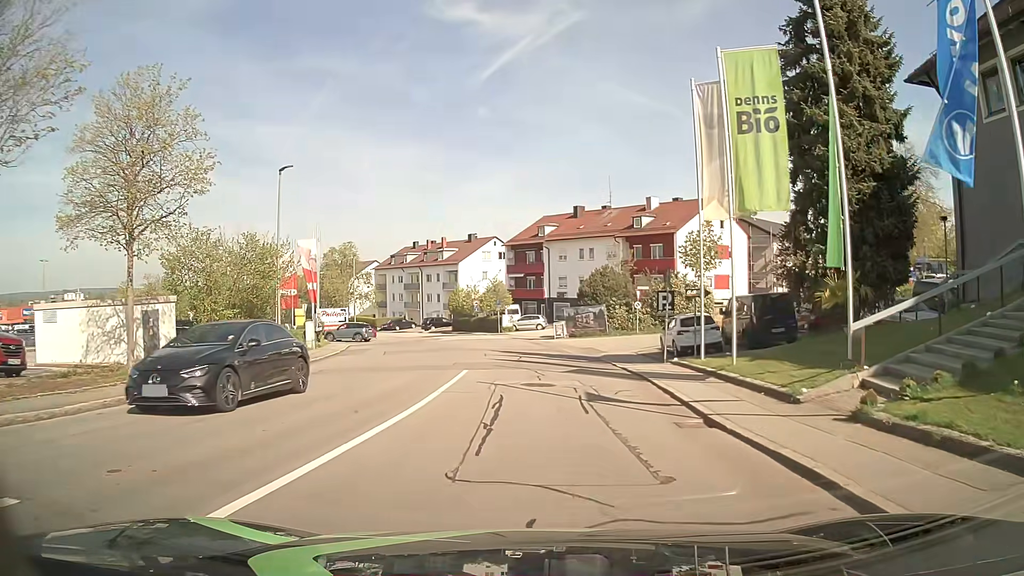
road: residential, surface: asphalt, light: Day
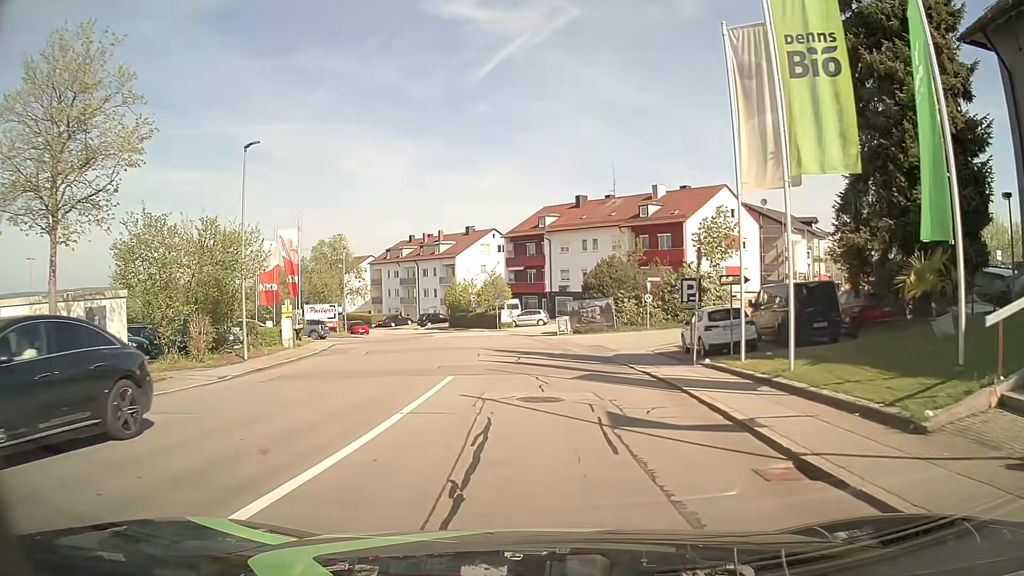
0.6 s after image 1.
(0.0, +3.7) m; 0°
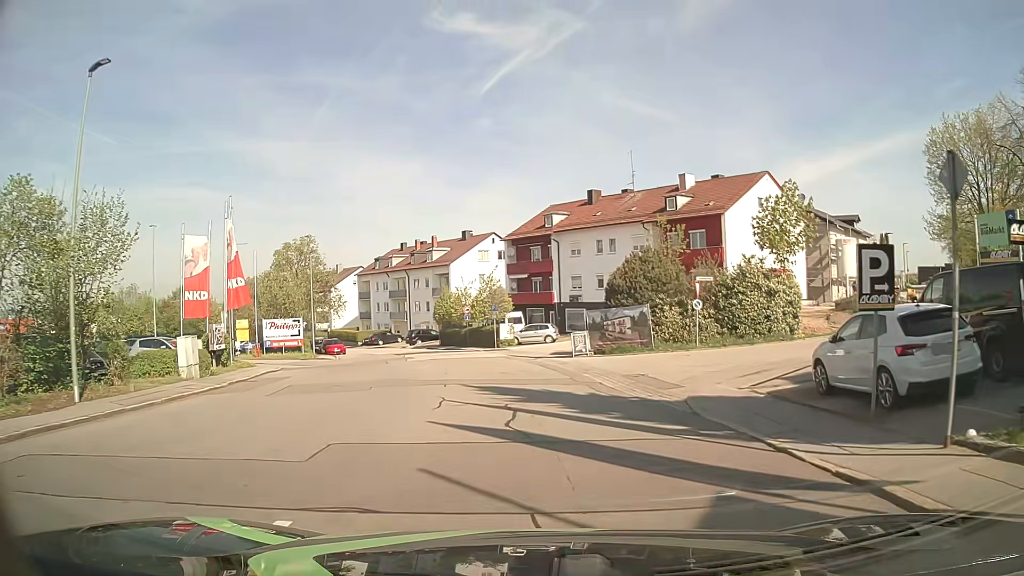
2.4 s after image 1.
(-0.1, +10.7) m; -1°
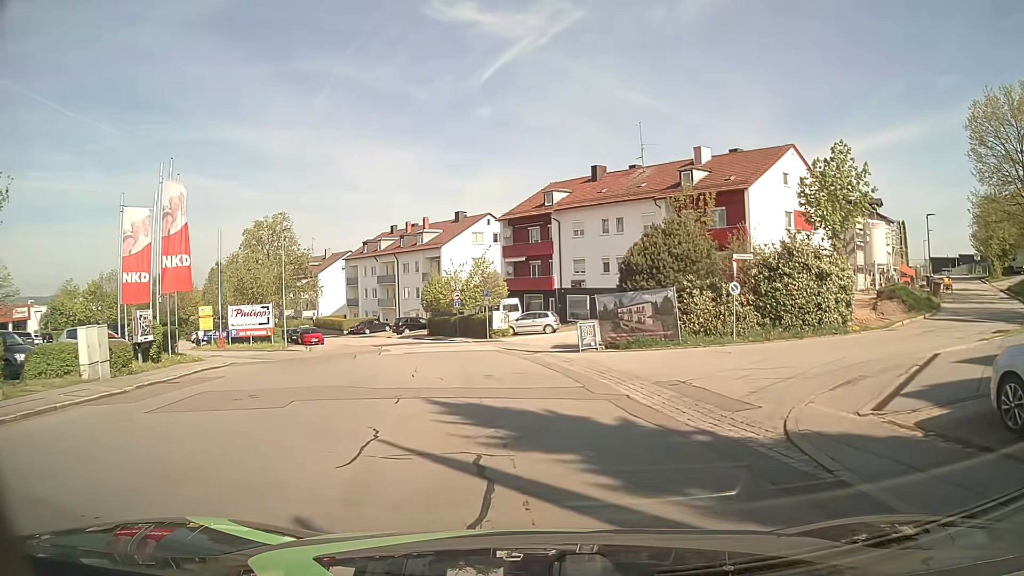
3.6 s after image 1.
(+0.1, +5.5) m; 0°
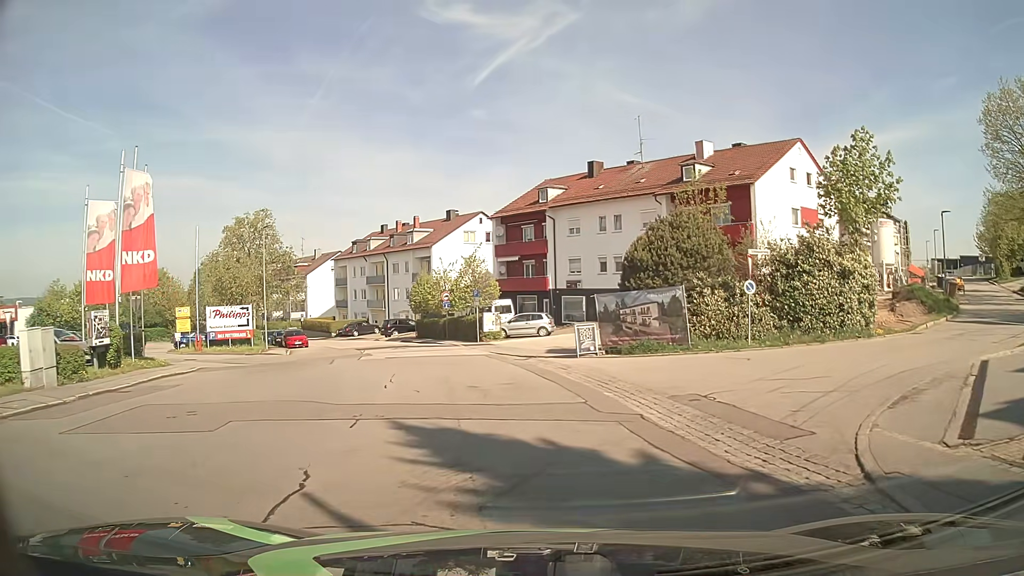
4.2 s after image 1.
(0.0, +2.3) m; +2°
